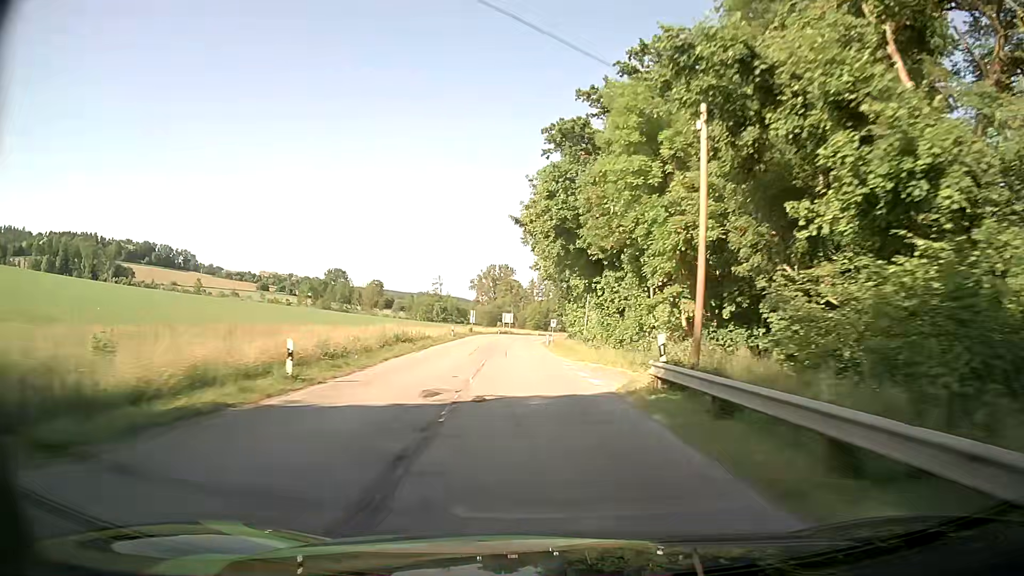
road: secondary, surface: asphalt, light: Day
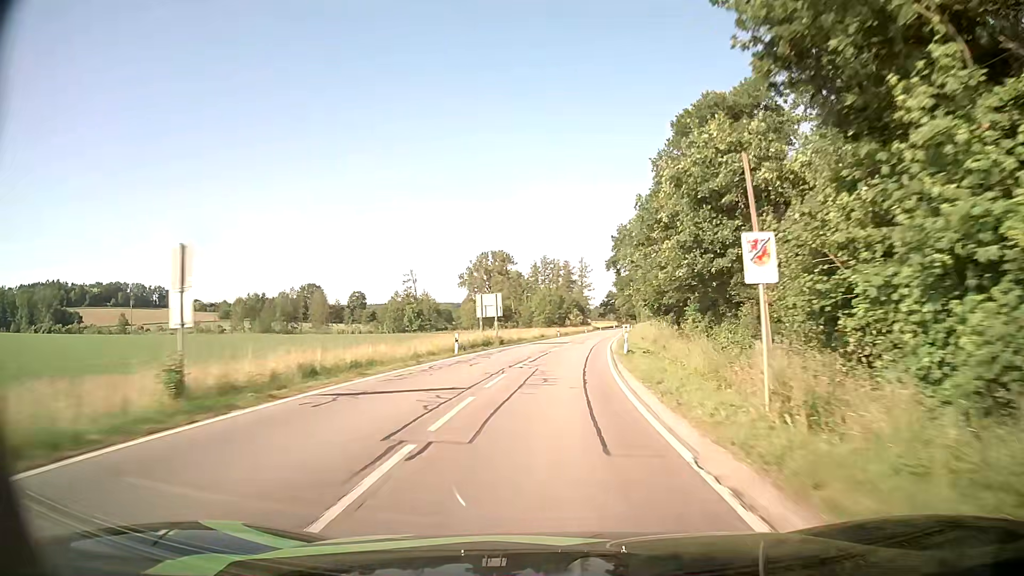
(-3.0, +67.9) m; -1°
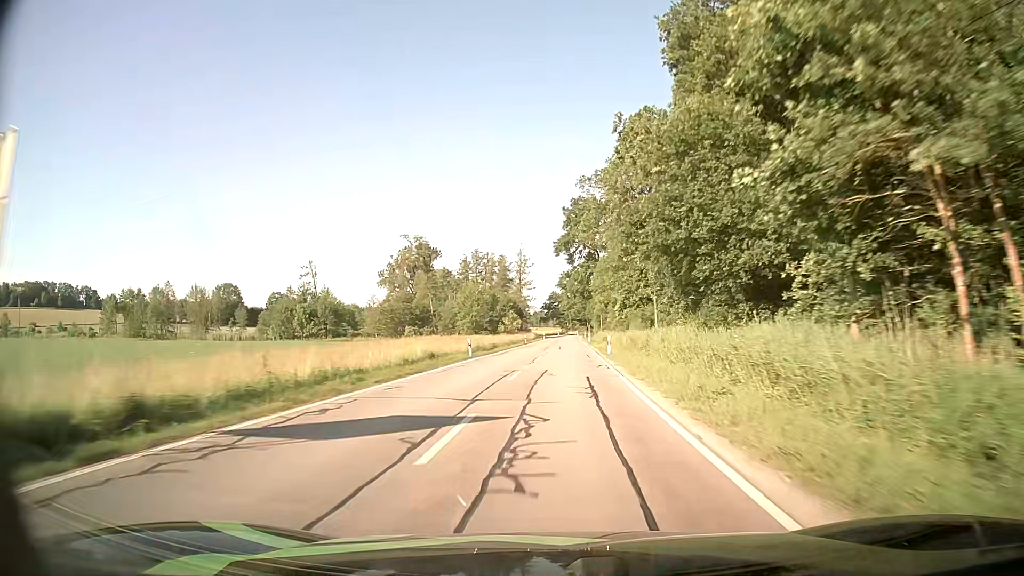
(+1.8, +40.4) m; +5°
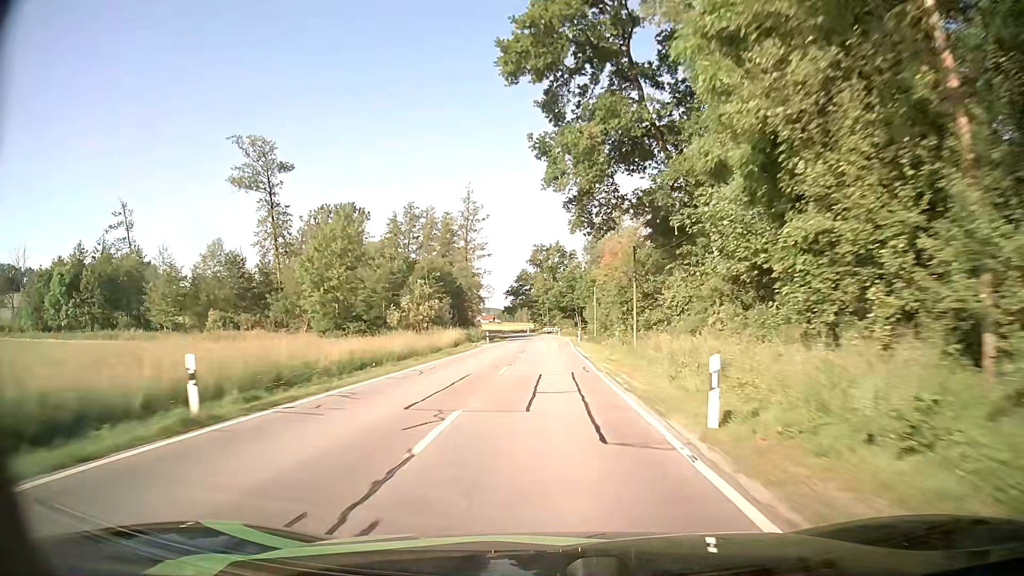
(+2.2, +71.0) m; +2°
(0, +10) (0, +20) (0, +30) (0, +40) (0, +50) (0, +60) (0, +70) (0, +80) (0, +90) (-1, +100) m
